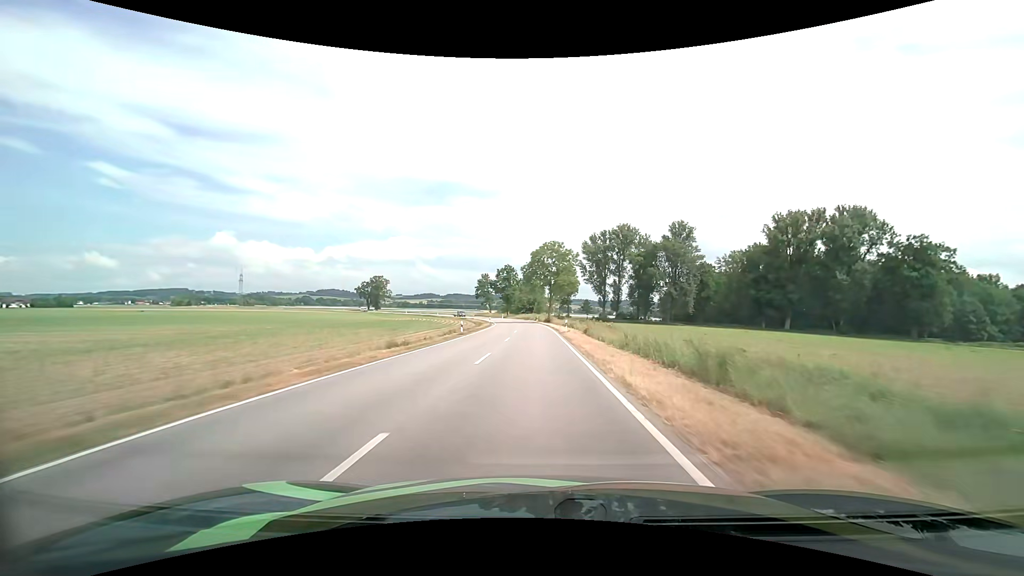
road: tertiary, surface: asphalt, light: Day
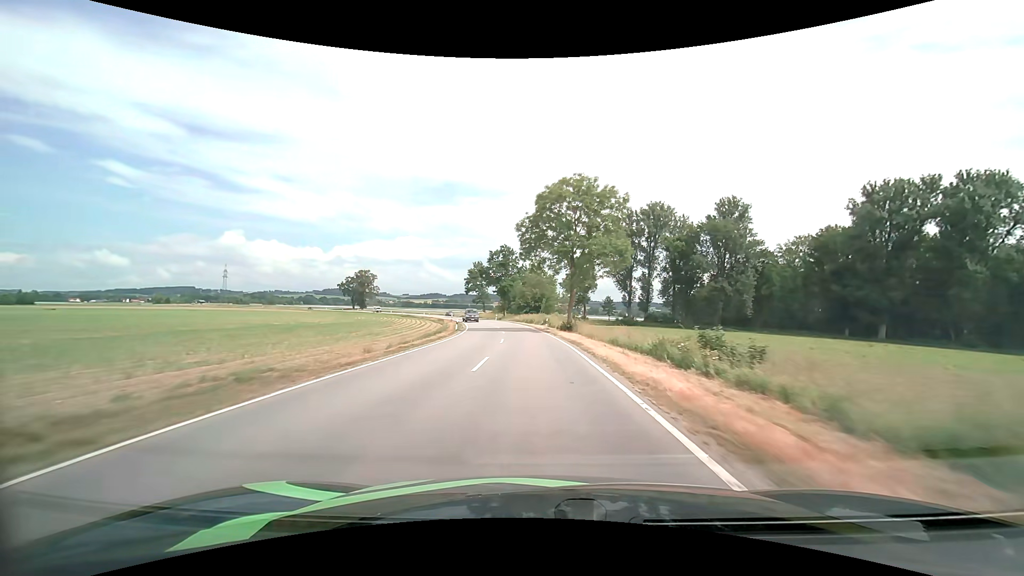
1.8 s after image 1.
(-0.1, +38.3) m; -1°
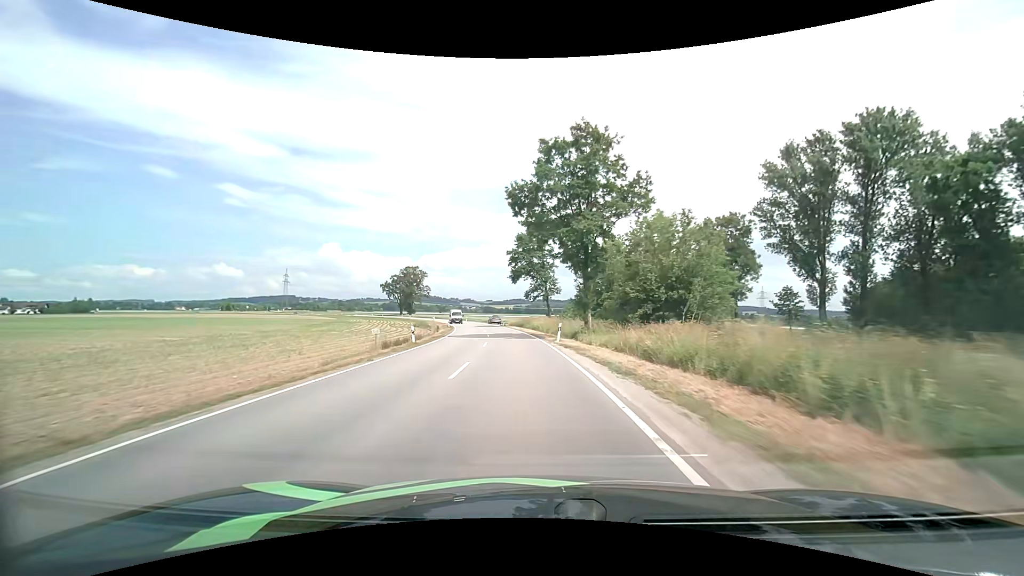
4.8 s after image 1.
(-3.7, +61.5) m; -9°
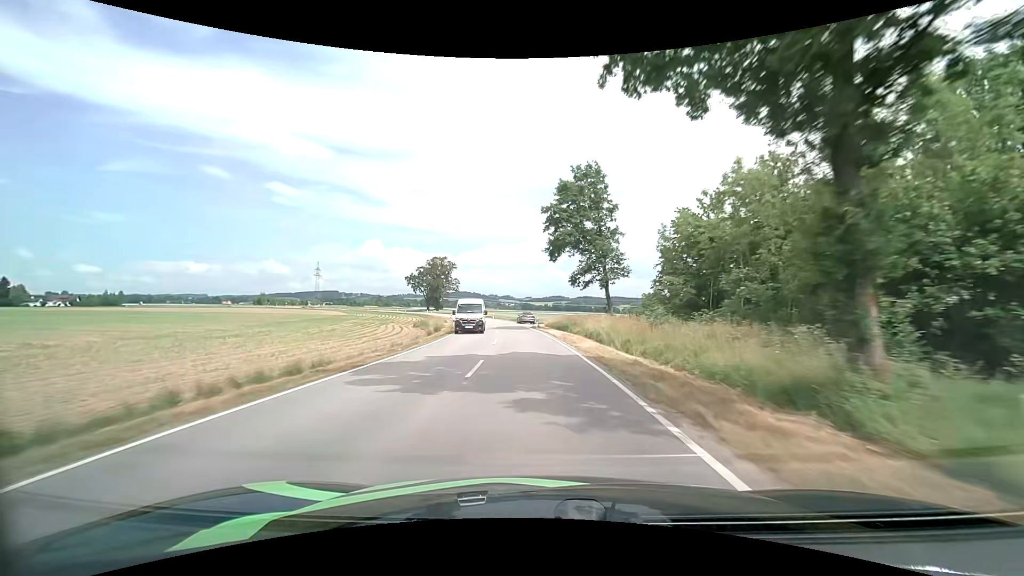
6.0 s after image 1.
(-1.1, +24.4) m; -5°
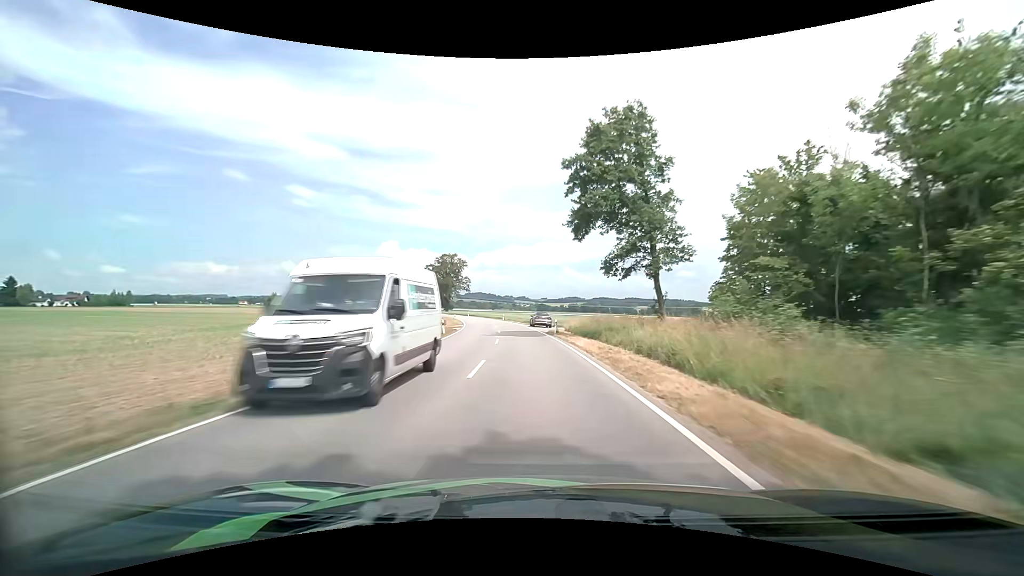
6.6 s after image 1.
(-0.2, +12.3) m; -2°
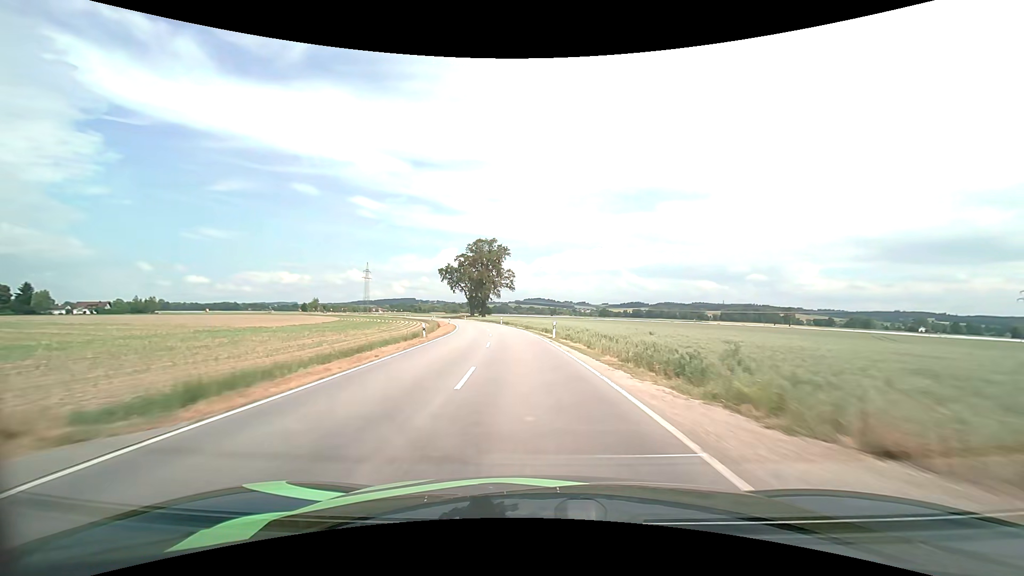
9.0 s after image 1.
(-3.0, +50.2) m; -7°
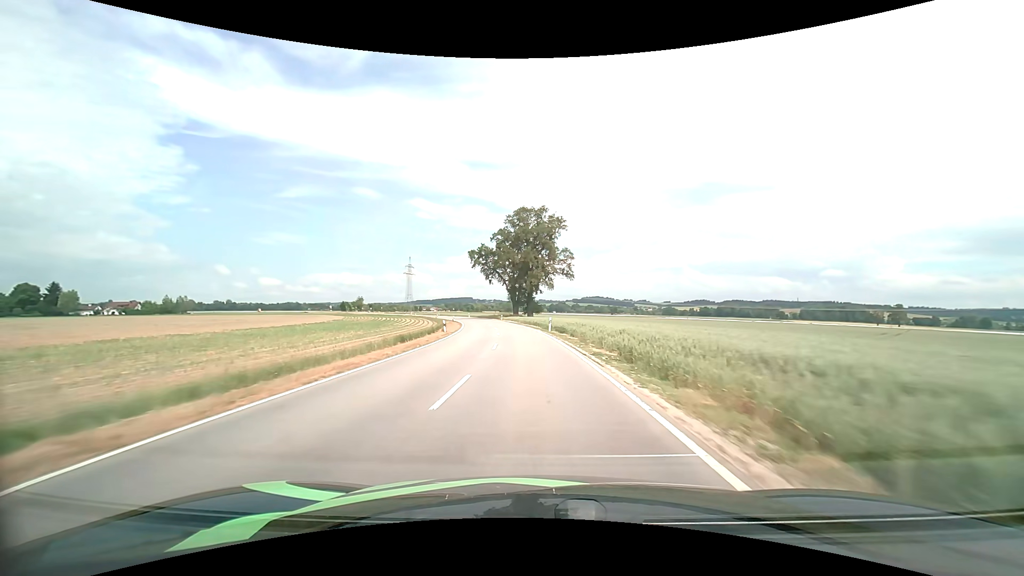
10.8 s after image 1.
(-2.2, +38.6) m; -7°
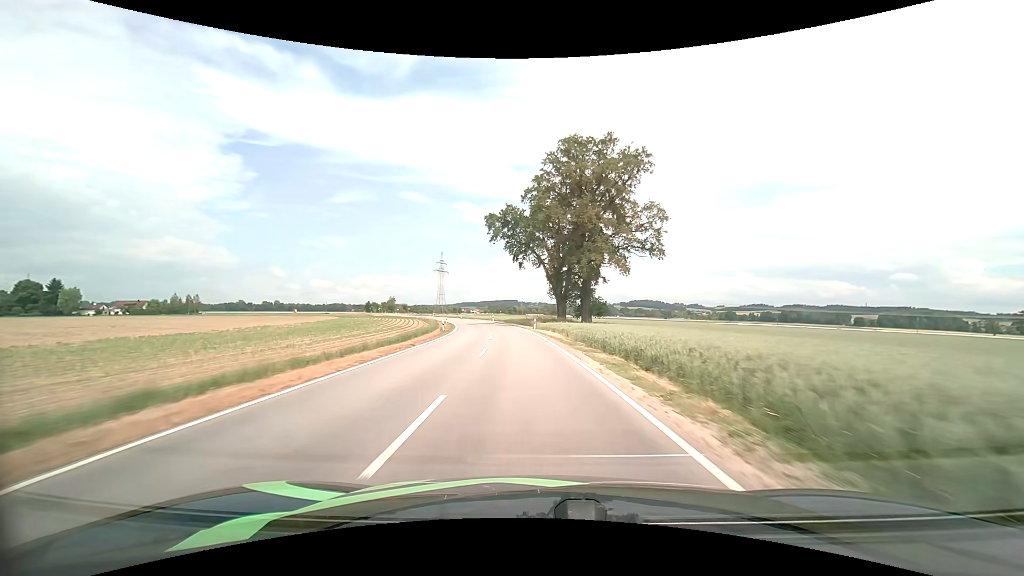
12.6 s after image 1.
(-1.8, +39.3) m; -5°
(0, +10) (-1, +20) (-1, +30) (-2, +40) (-3, +50) (-5, +60) (-7, +70) (-9, +79) (-11, +89) (-14, +99) m
